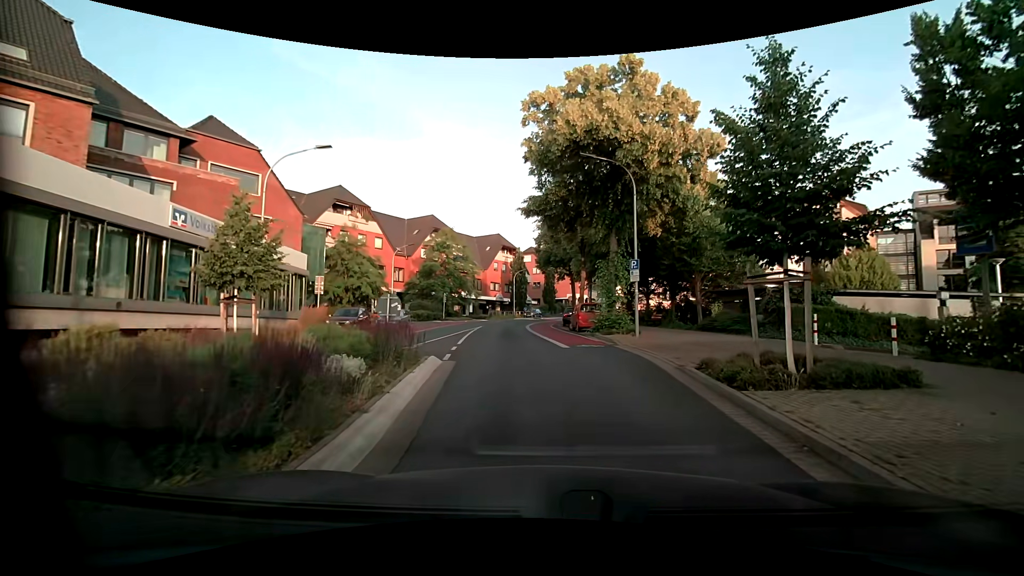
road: unclassified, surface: asphalt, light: Day
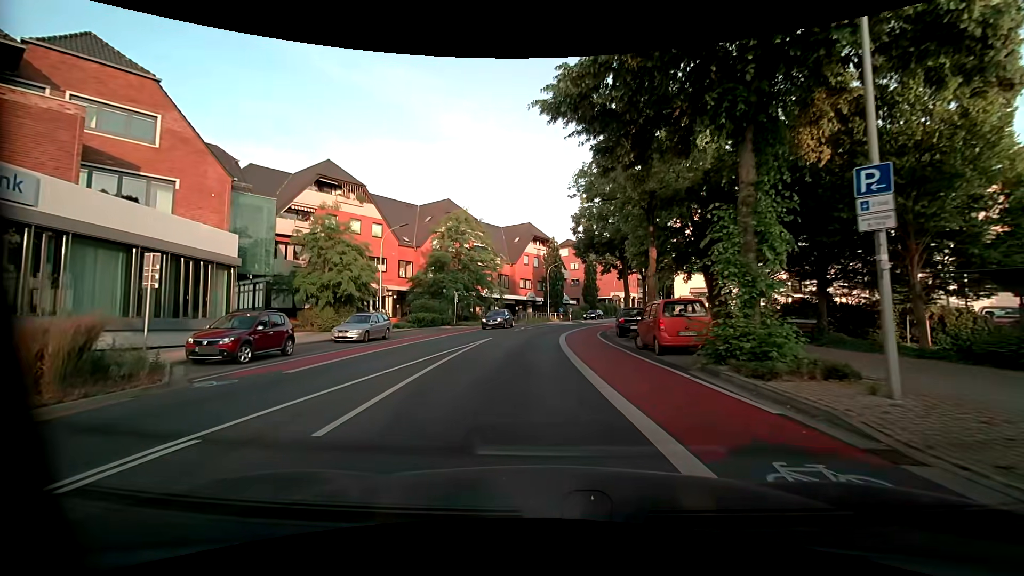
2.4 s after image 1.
(-0.1, +13.5) m; -4°
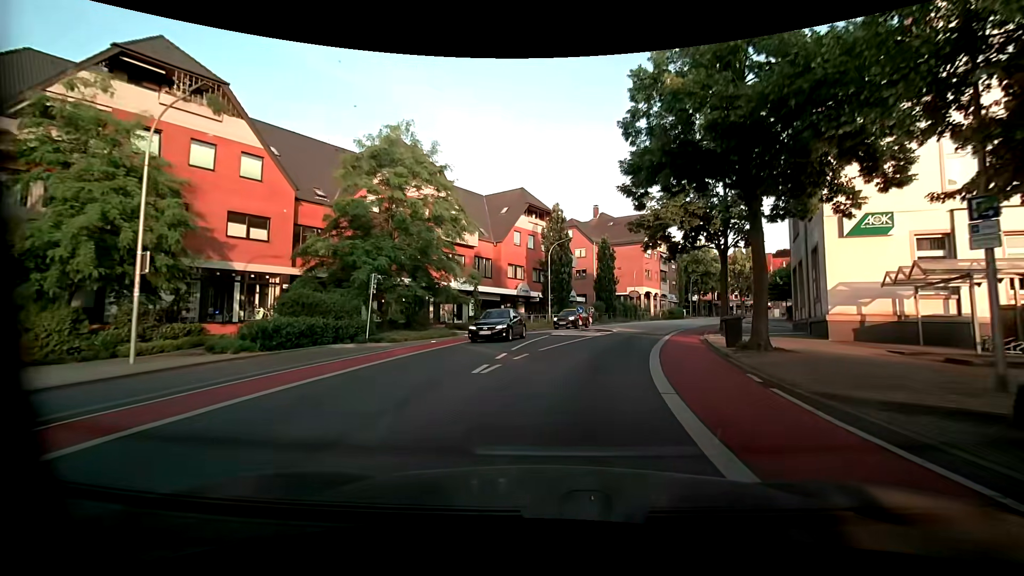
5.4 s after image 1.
(-0.8, +22.7) m; 0°
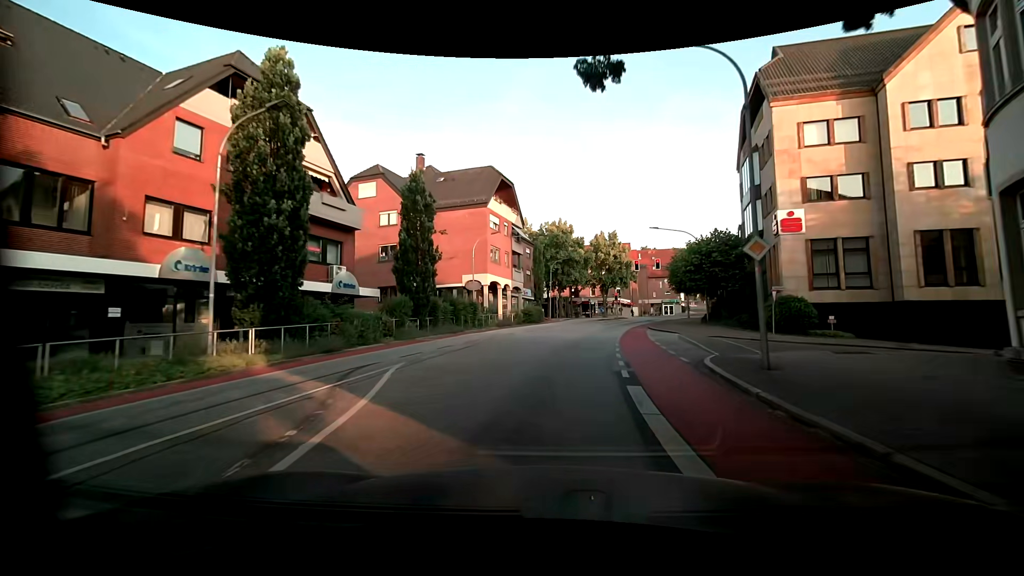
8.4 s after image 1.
(+5.3, +28.4) m; +17°
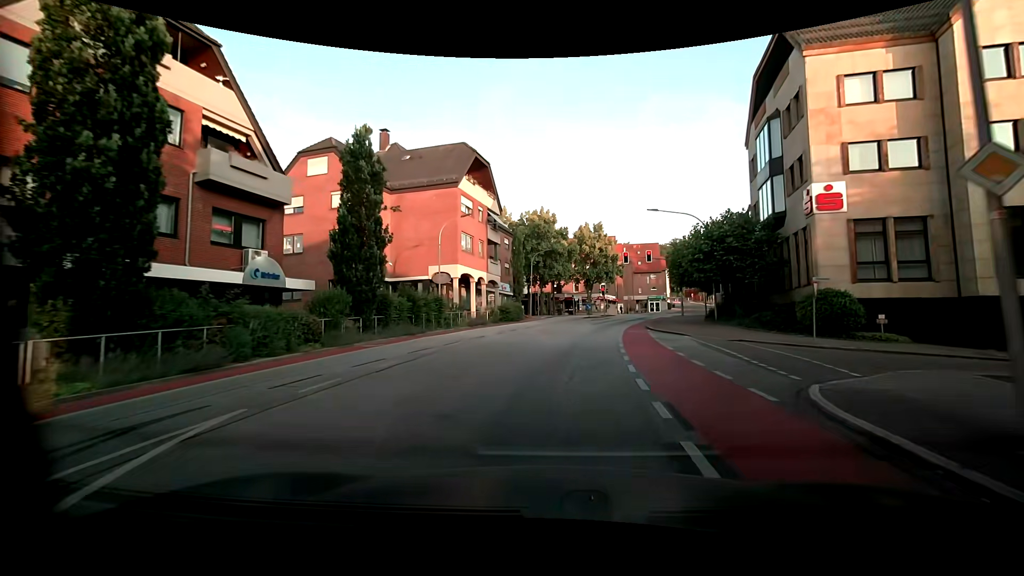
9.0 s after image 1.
(+0.2, +6.1) m; +3°
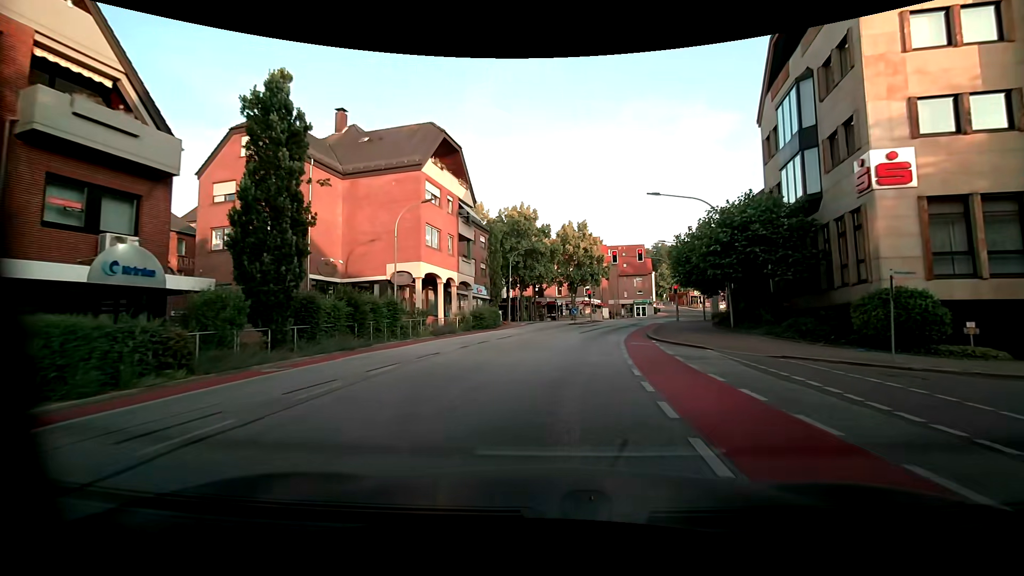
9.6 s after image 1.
(+0.1, +6.0) m; +2°
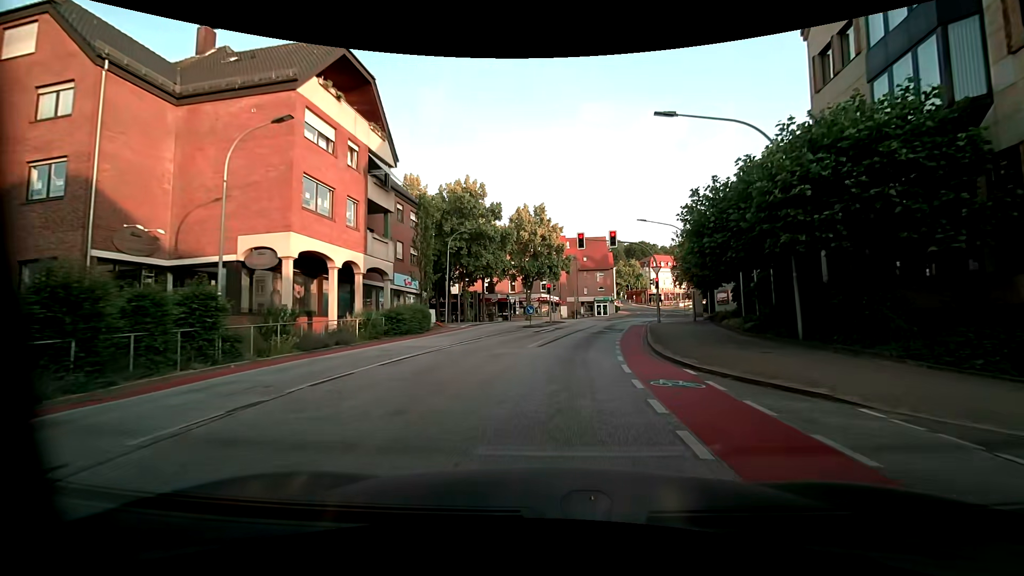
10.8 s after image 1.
(+0.5, +11.3) m; +6°
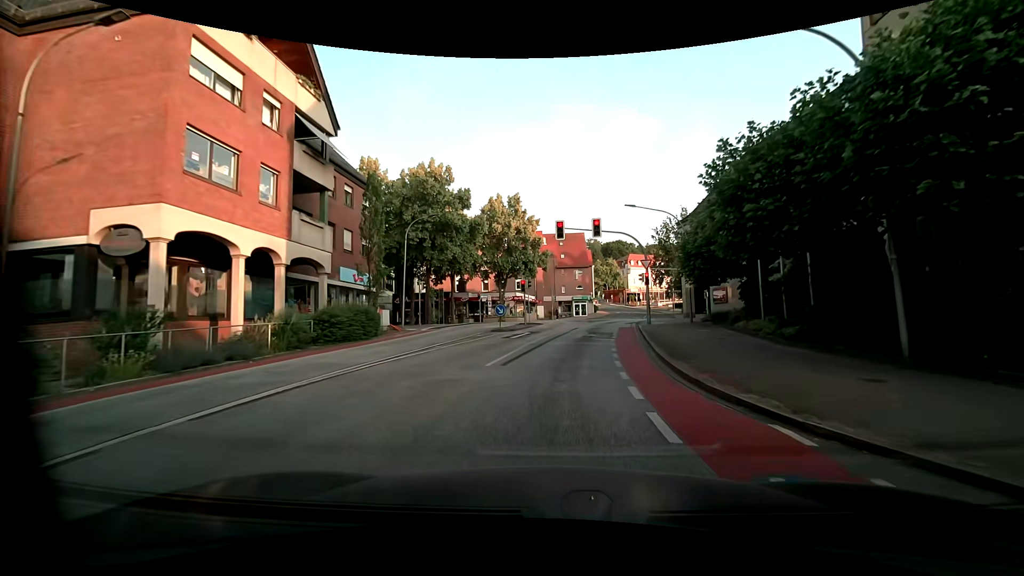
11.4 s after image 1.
(+0.1, +5.4) m; +2°
(0, +10) (+2, +20) (+3, +30) (+5, +40) (+8, +49) (+12, +58) (+14, +68) (+17, +78) (+19, +87) (+21, +97) m
